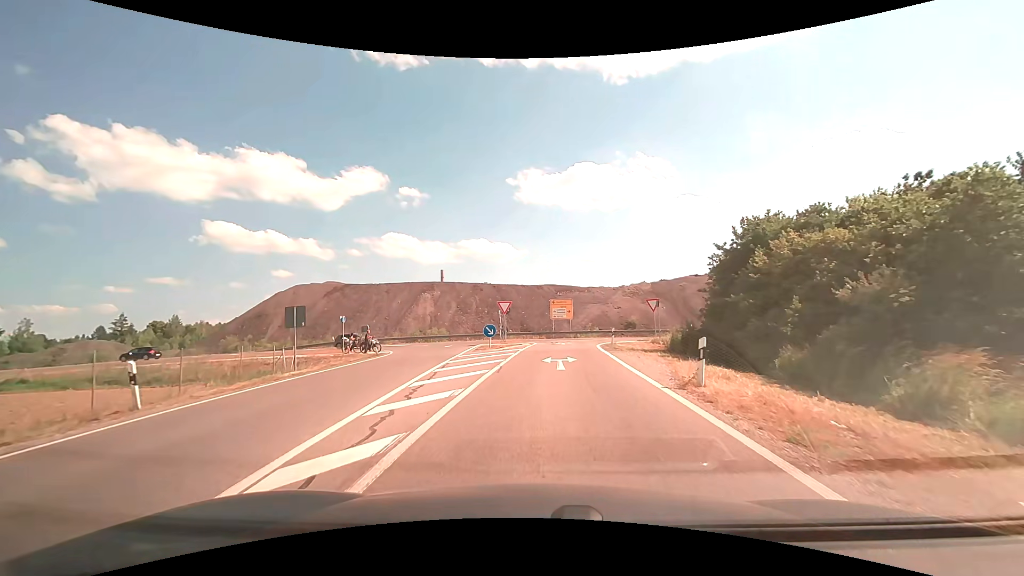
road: trunk_link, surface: asphalt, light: Day
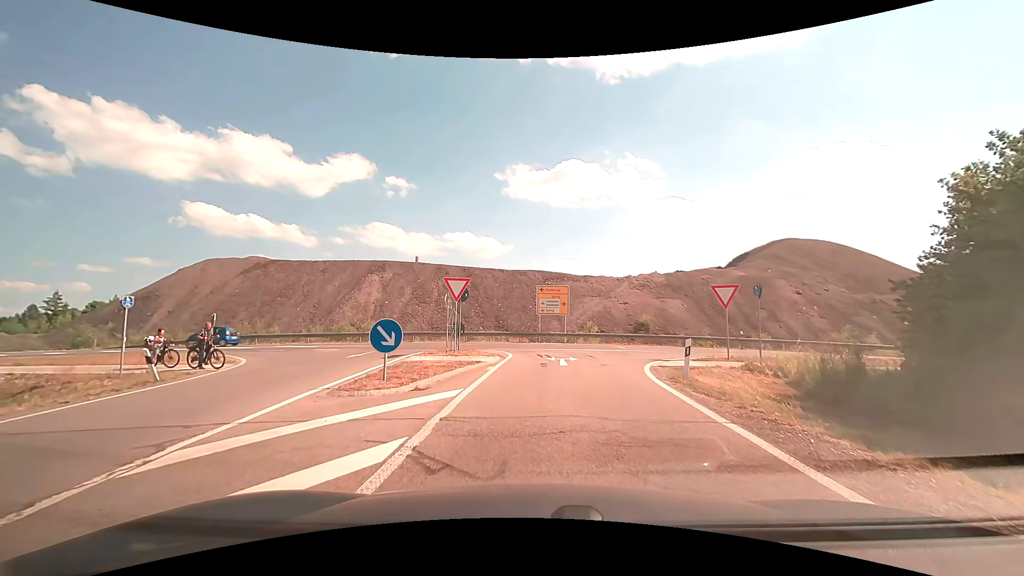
(+0.3, +17.1) m; +2°
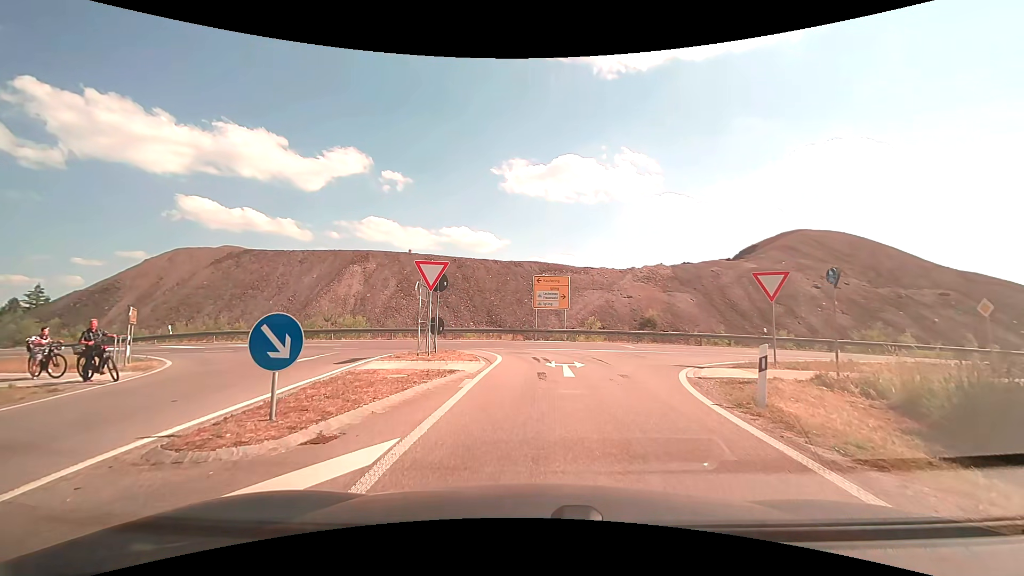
(0.0, +4.4) m; +1°
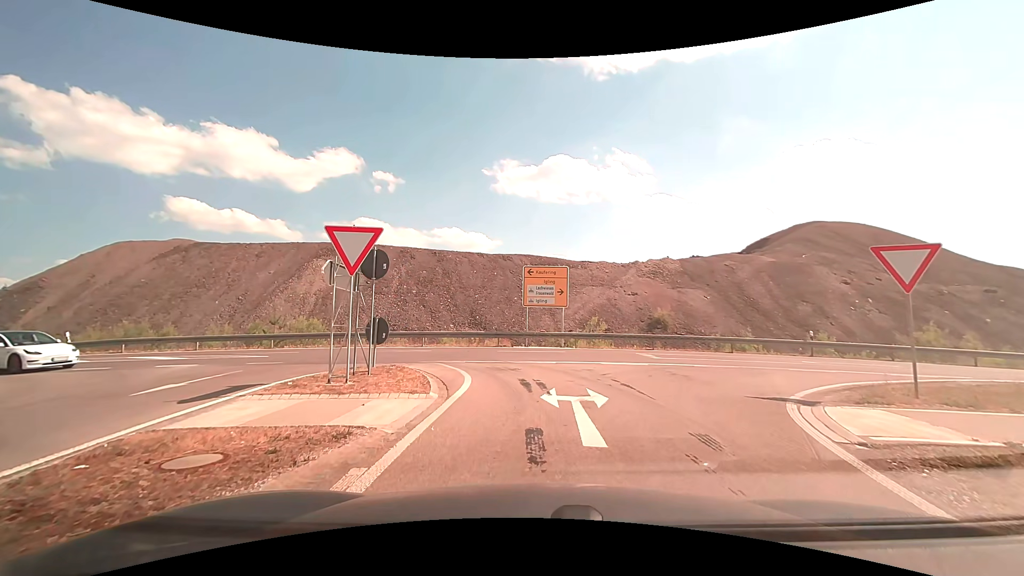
(+0.1, +6.5) m; +1°
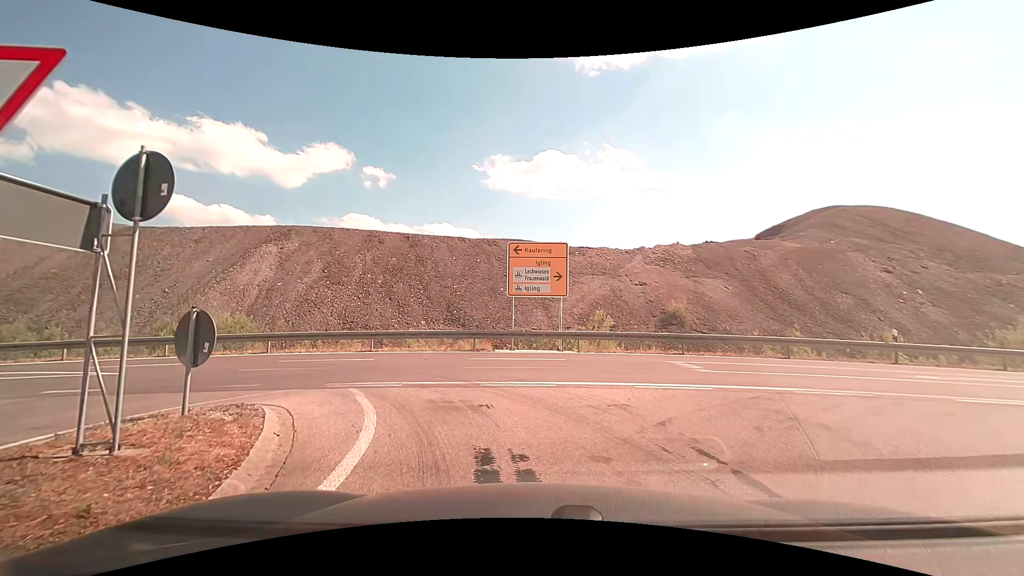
(+0.1, +6.8) m; 0°
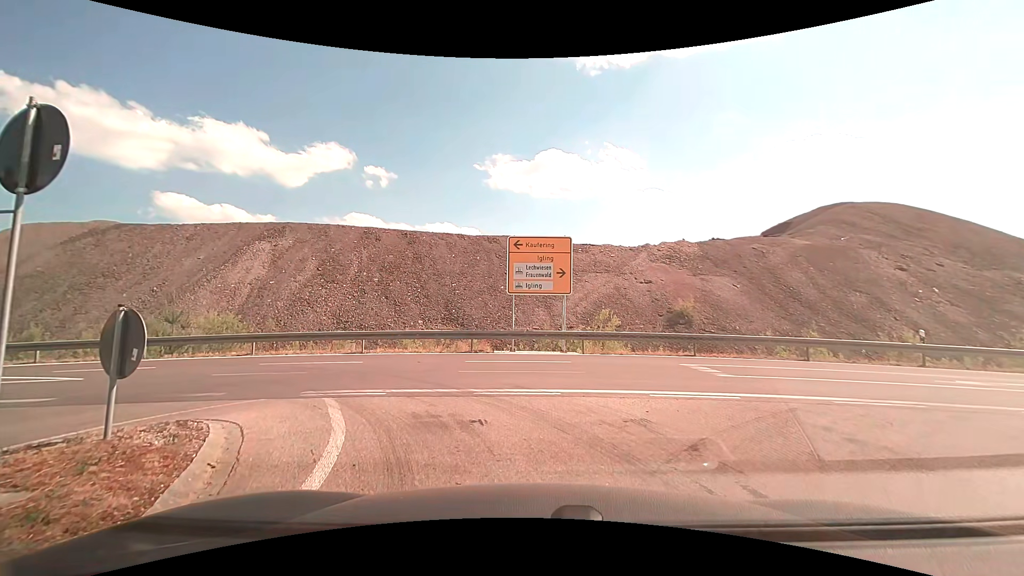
(0.0, +1.2) m; +2°
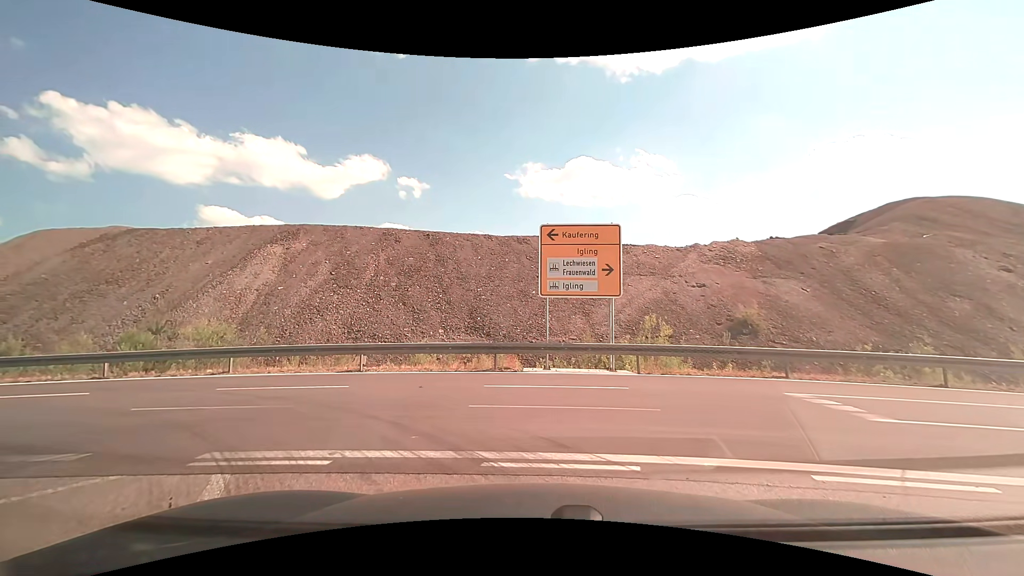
(-0.1, +3.8) m; -4°
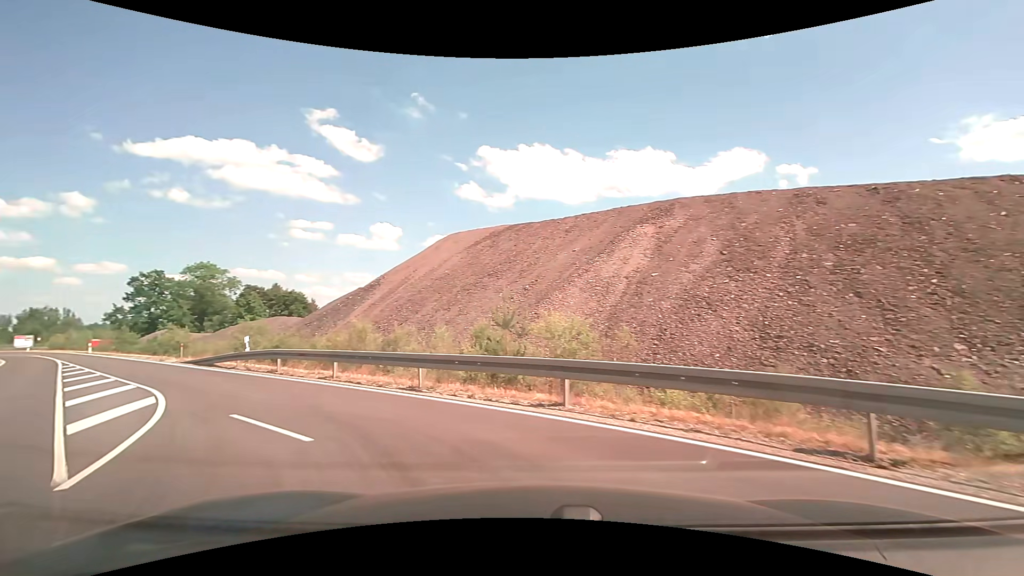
(-2.8, +9.1) m; -41°
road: tertiary
(-4, +9) (-11, +16) (-18, +23) (-25, +30) (-33, +37) (-40, +43) (-48, +50) (-55, +56) (-63, +63) (-71, +69) m
